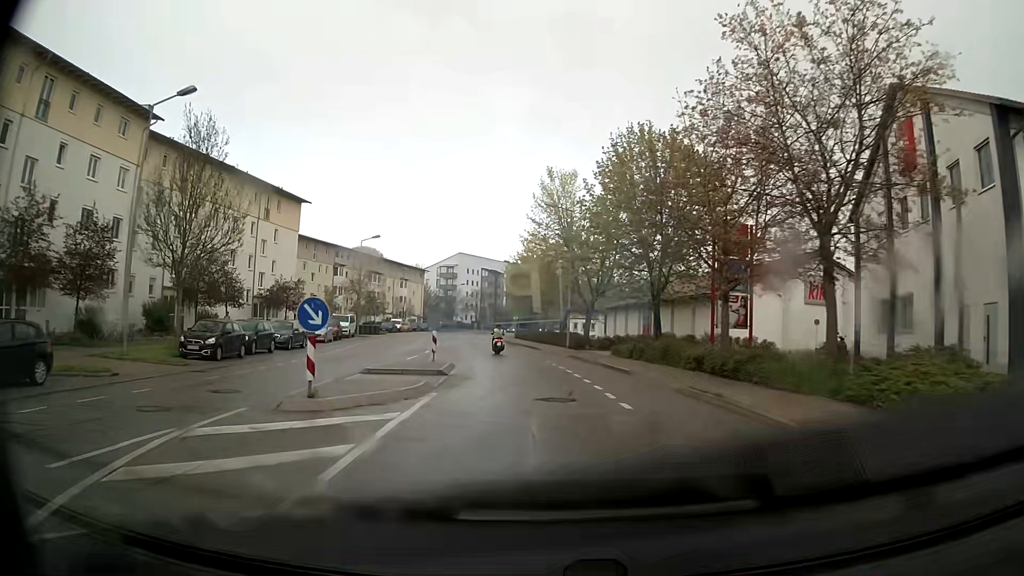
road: tertiary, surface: asphalt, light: Day
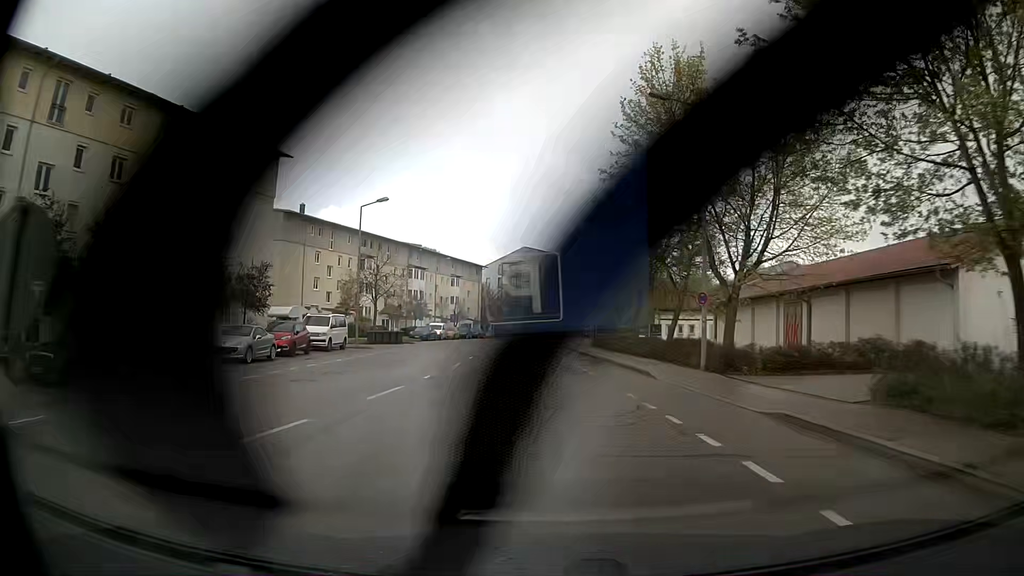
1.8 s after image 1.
(-1.2, +21.5) m; -6°
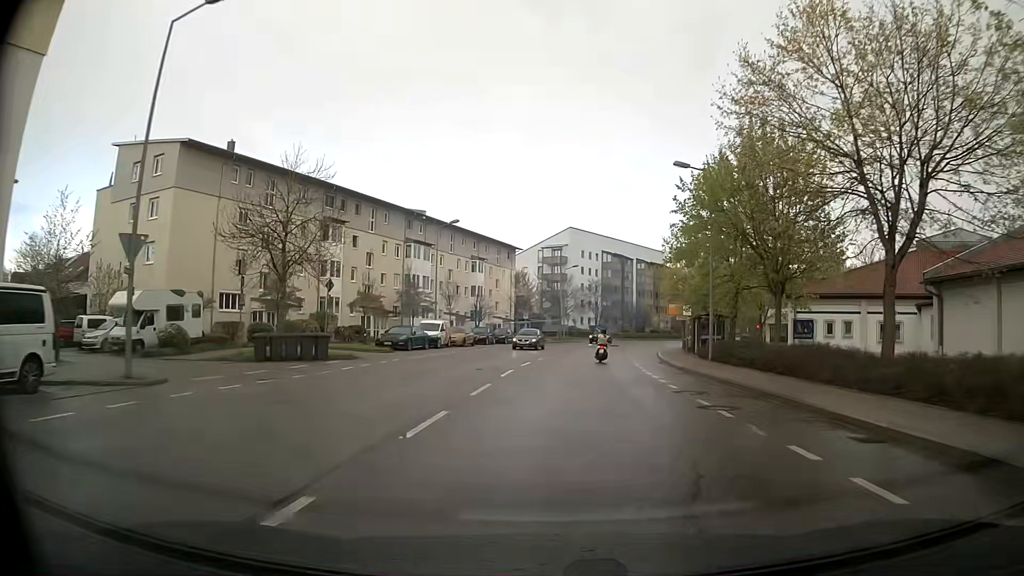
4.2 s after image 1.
(-1.6, +28.8) m; -4°
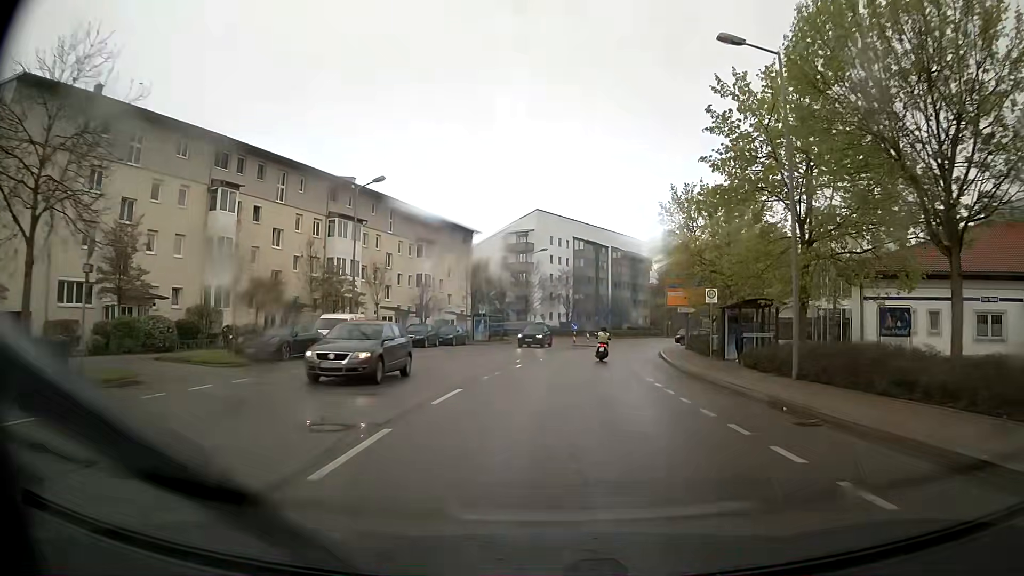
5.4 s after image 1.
(+0.3, +14.4) m; +2°
(0, +10) (+1, +20) (+1, +30) (+3, +40) (+5, +50) (+7, +59) (+10, +69) (+13, +78) (+17, +88) (+22, +96) m
